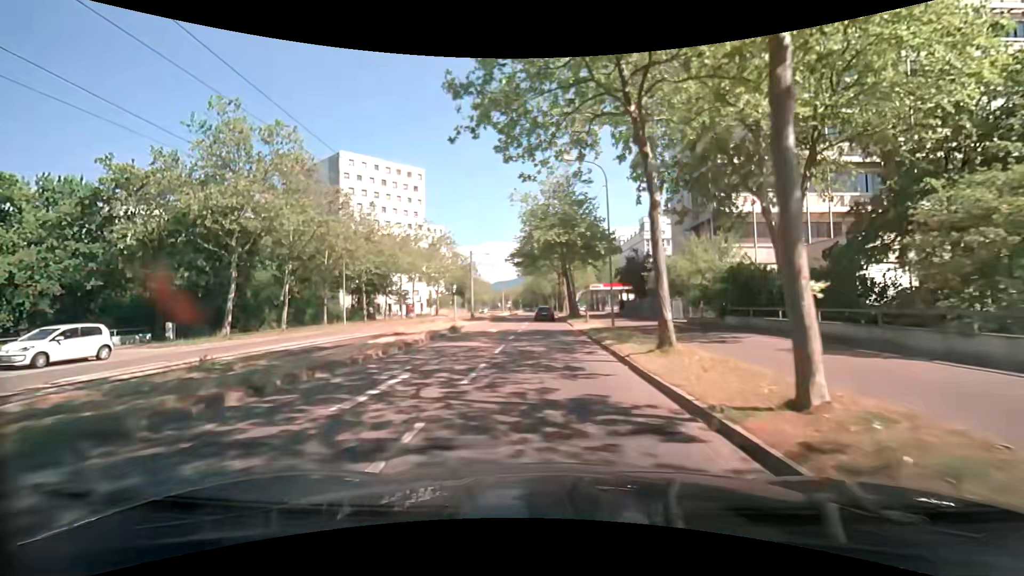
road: tertiary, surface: asphalt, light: Day
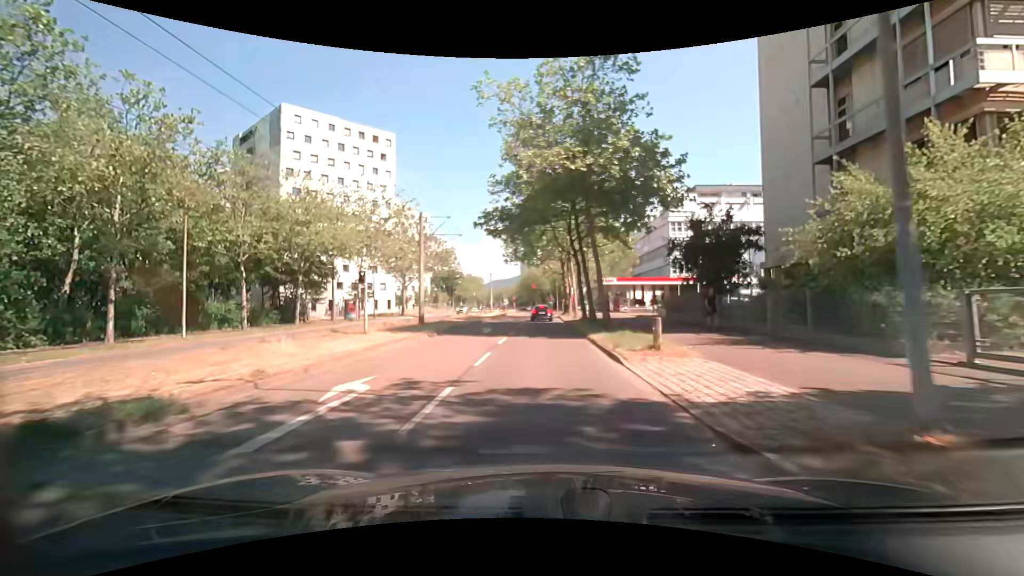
(-0.1, +21.4) m; 0°
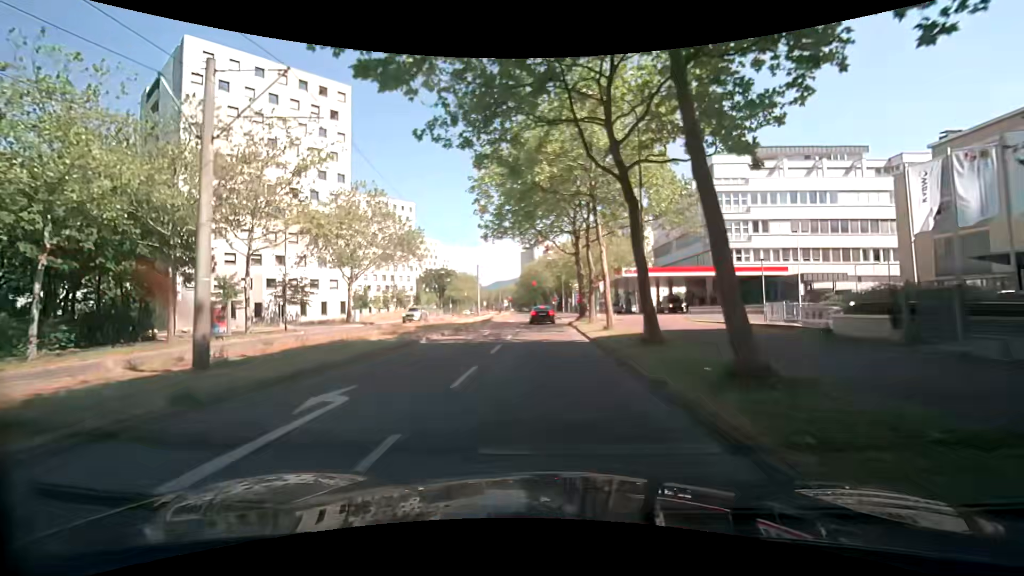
(0.0, +20.8) m; 0°
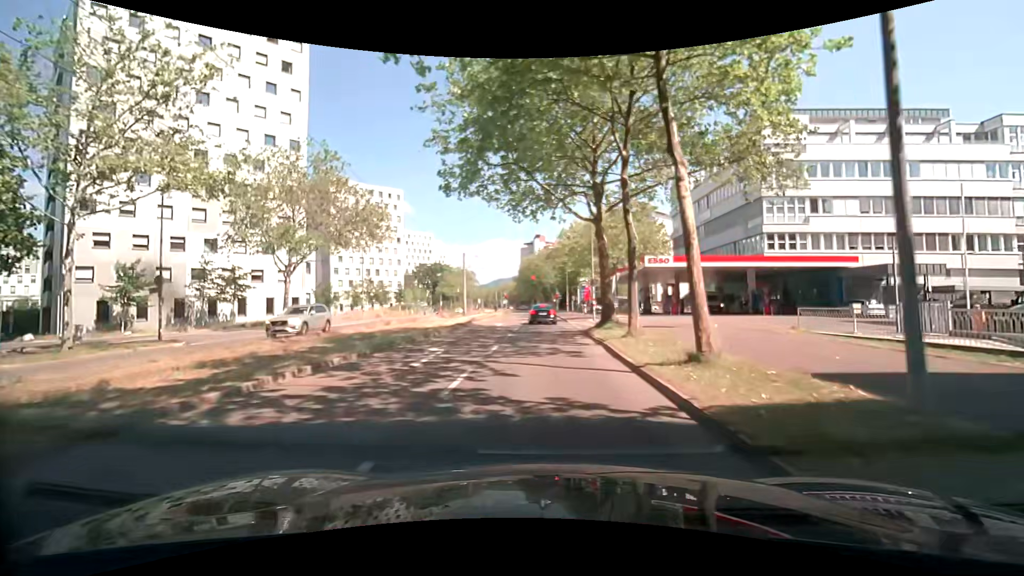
(0.0, +12.7) m; 0°
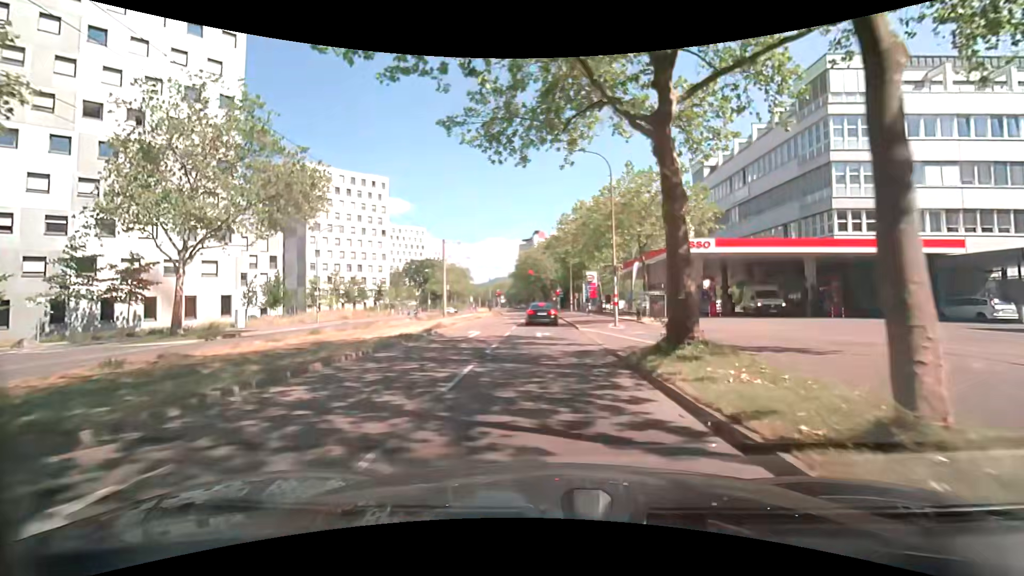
(0.0, +11.4) m; -1°
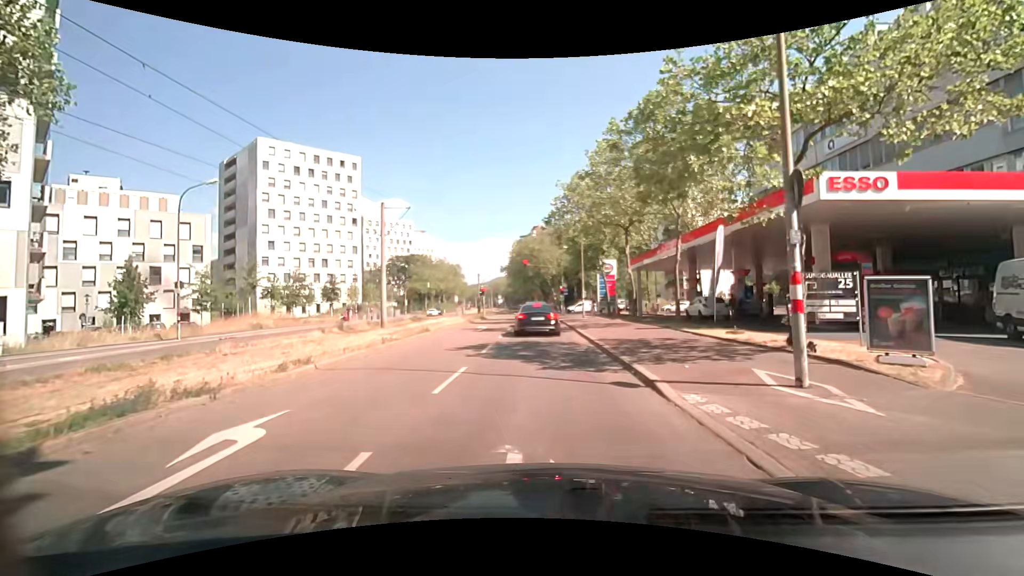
(+0.5, +17.4) m; +2°
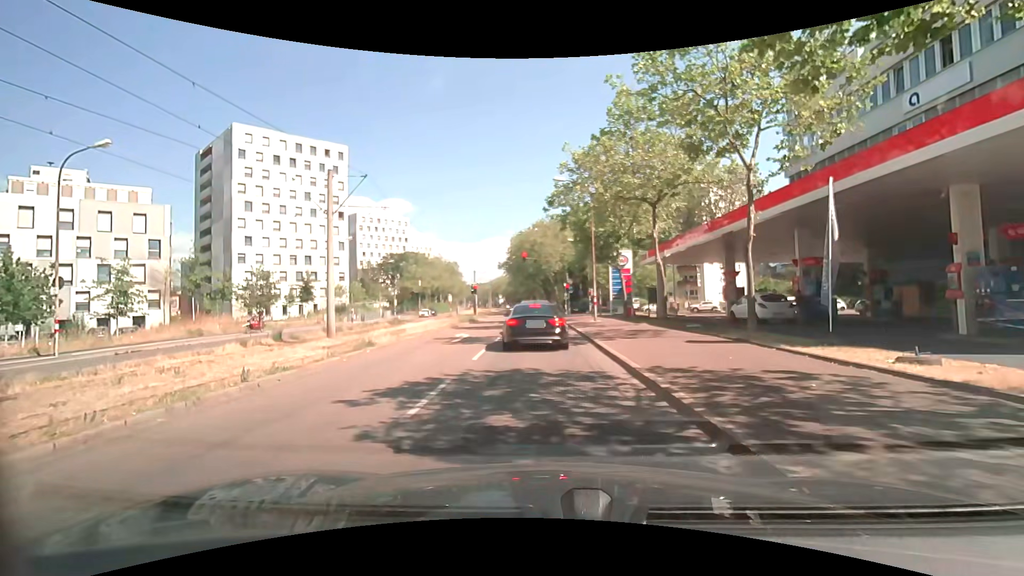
(-0.1, +7.2) m; -1°
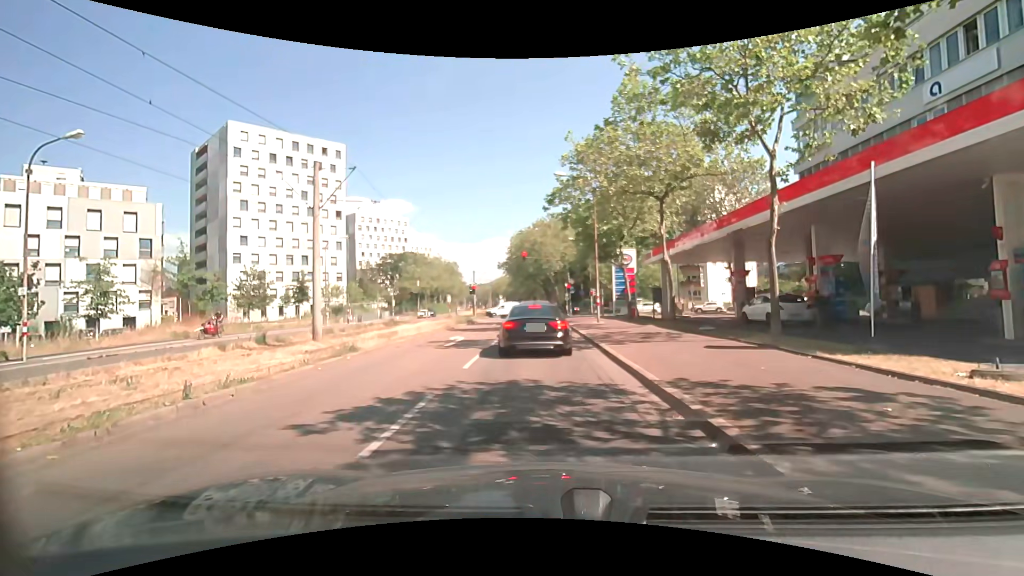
(0.0, +1.3) m; +1°
